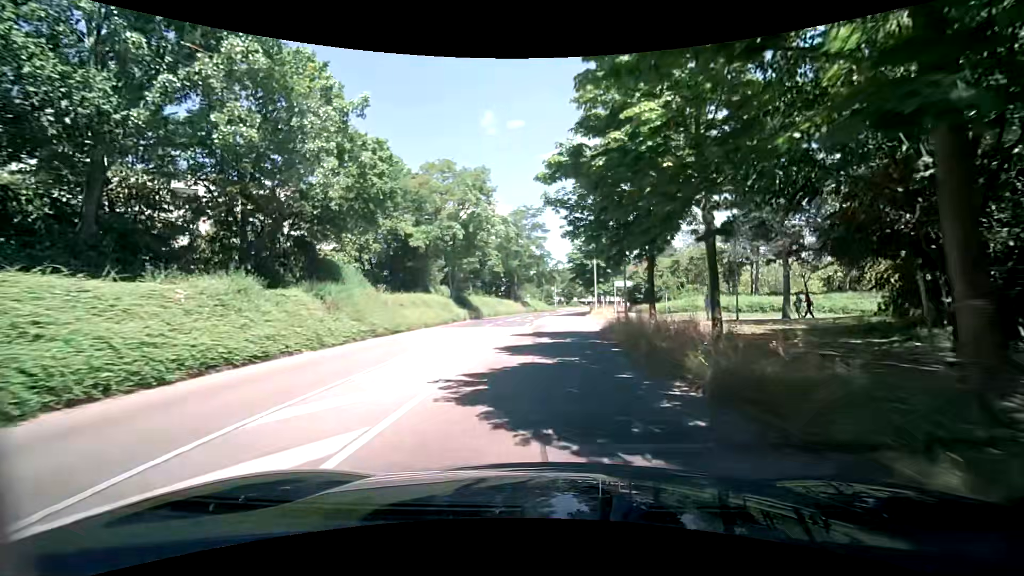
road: tertiary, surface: asphalt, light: Day
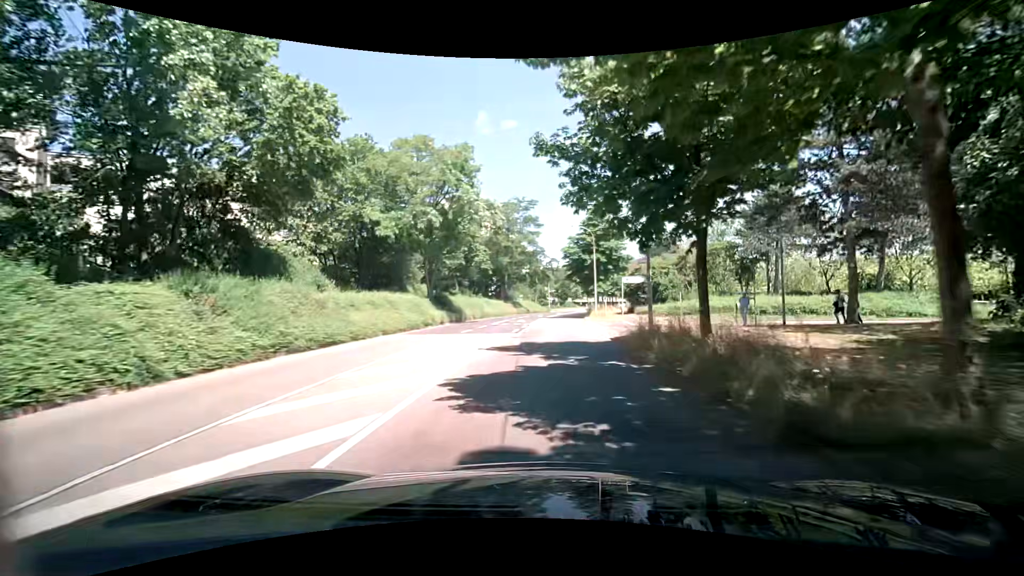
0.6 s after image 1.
(0.0, +6.9) m; +1°
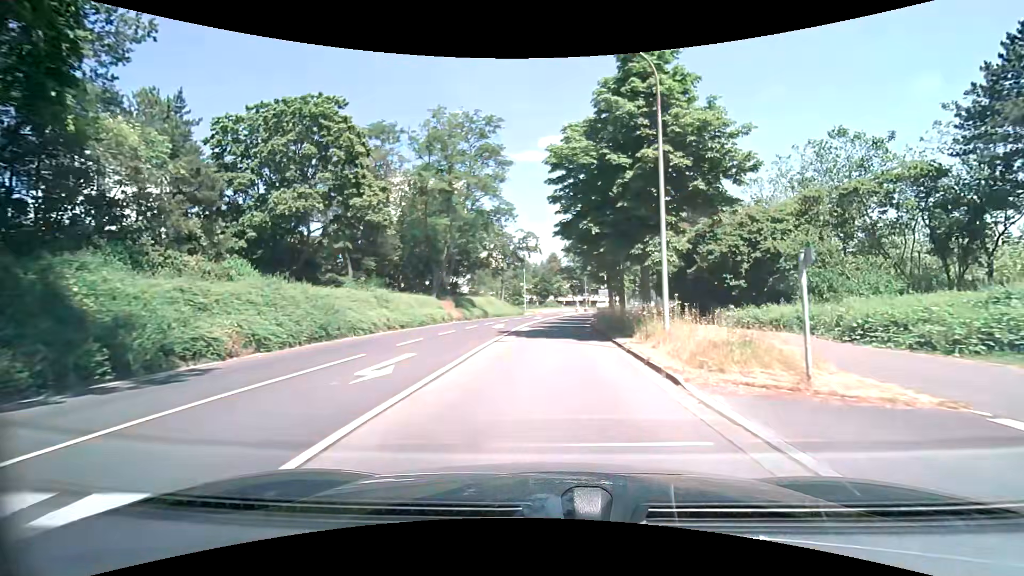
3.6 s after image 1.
(+1.2, +34.6) m; +3°
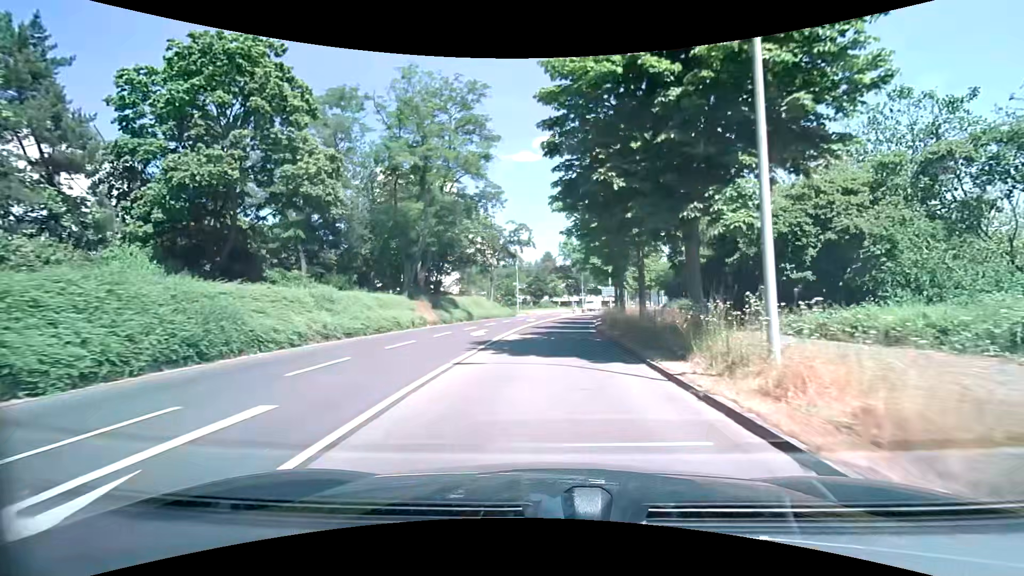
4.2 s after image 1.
(0.0, +6.9) m; 0°
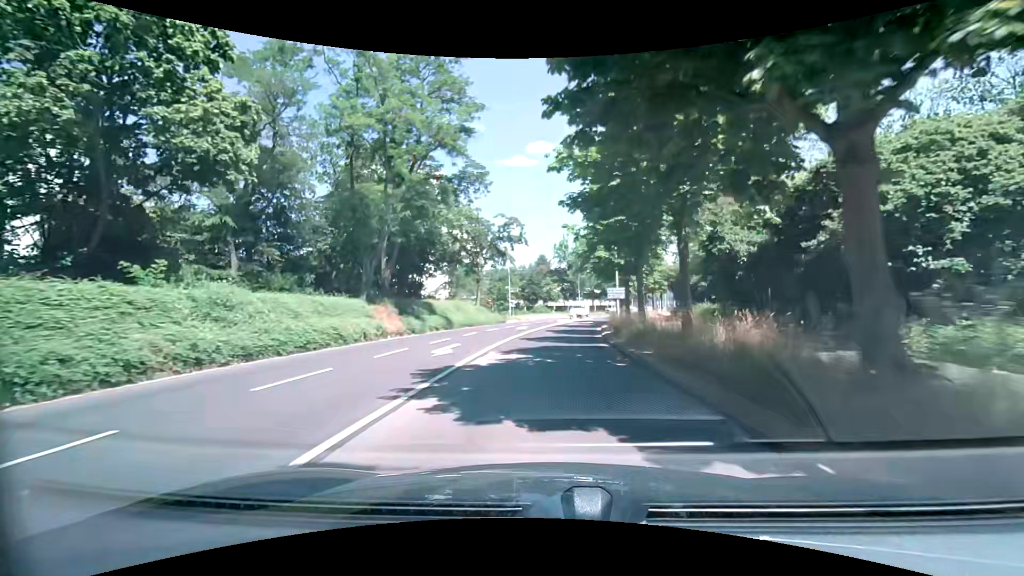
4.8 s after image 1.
(0.0, +7.0) m; +1°
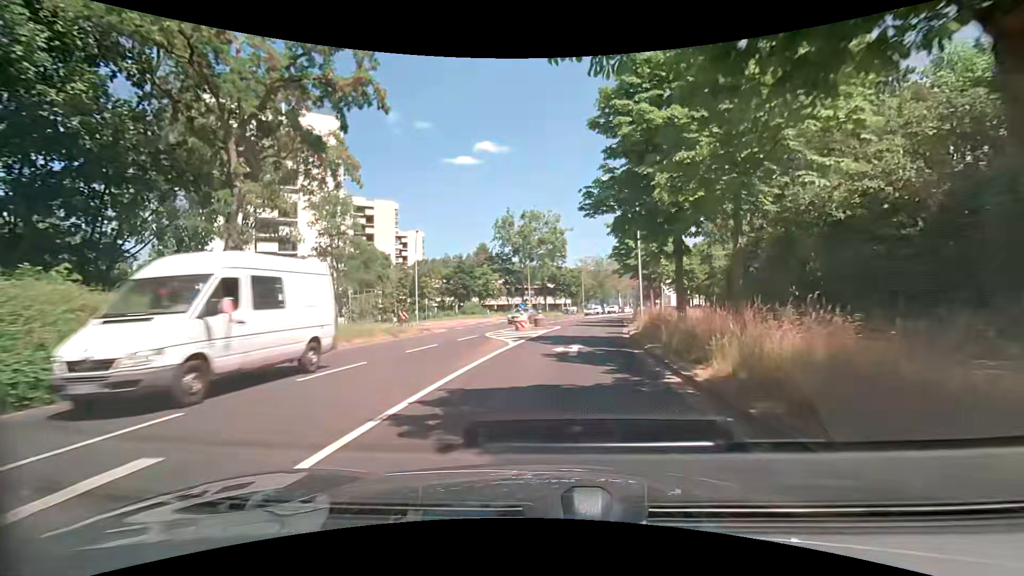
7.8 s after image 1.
(+1.3, +34.4) m; +6°
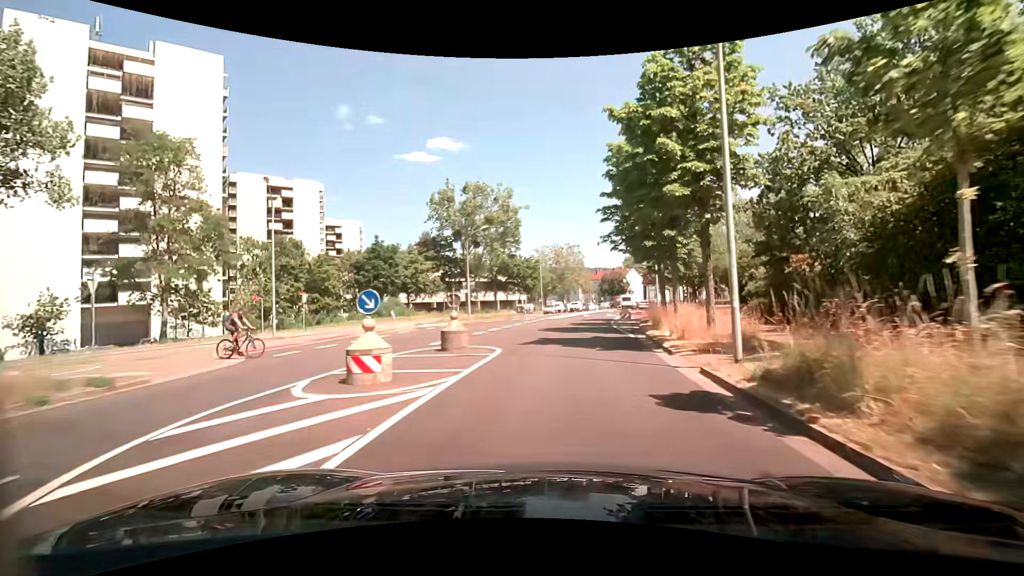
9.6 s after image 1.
(+1.0, +19.8) m; +7°
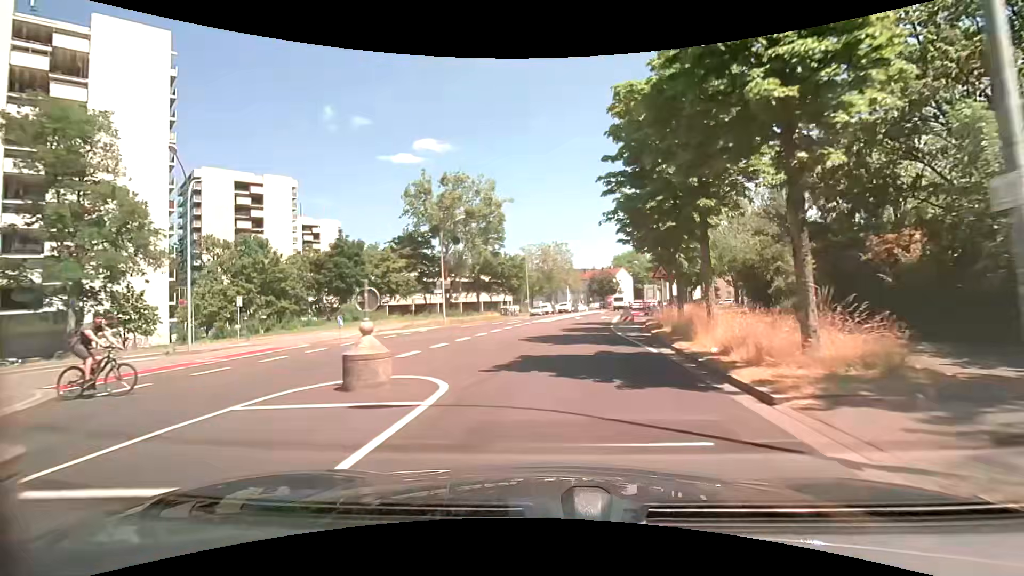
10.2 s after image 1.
(0.0, +6.2) m; +1°
